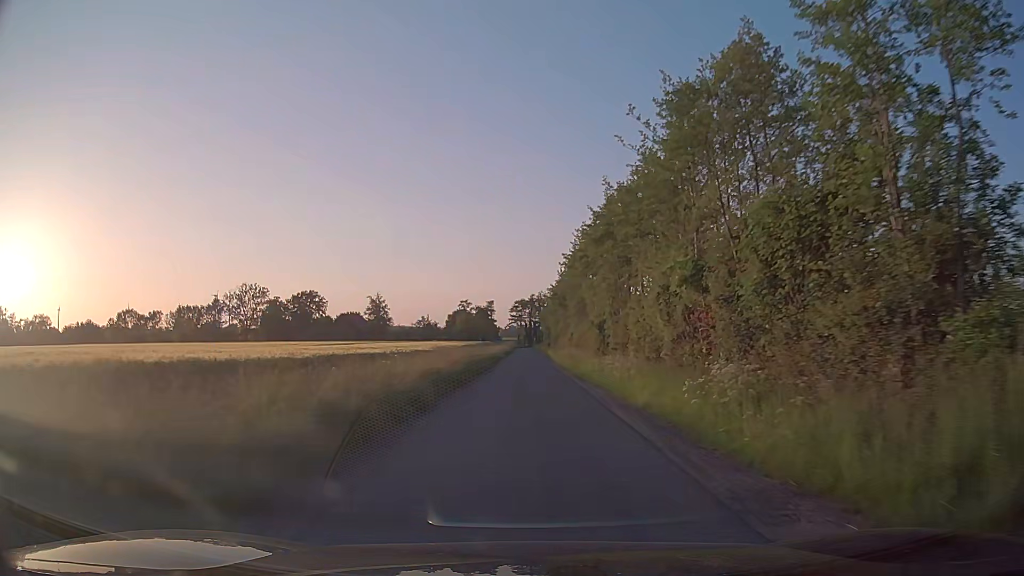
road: unclassified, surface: asphalt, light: Day
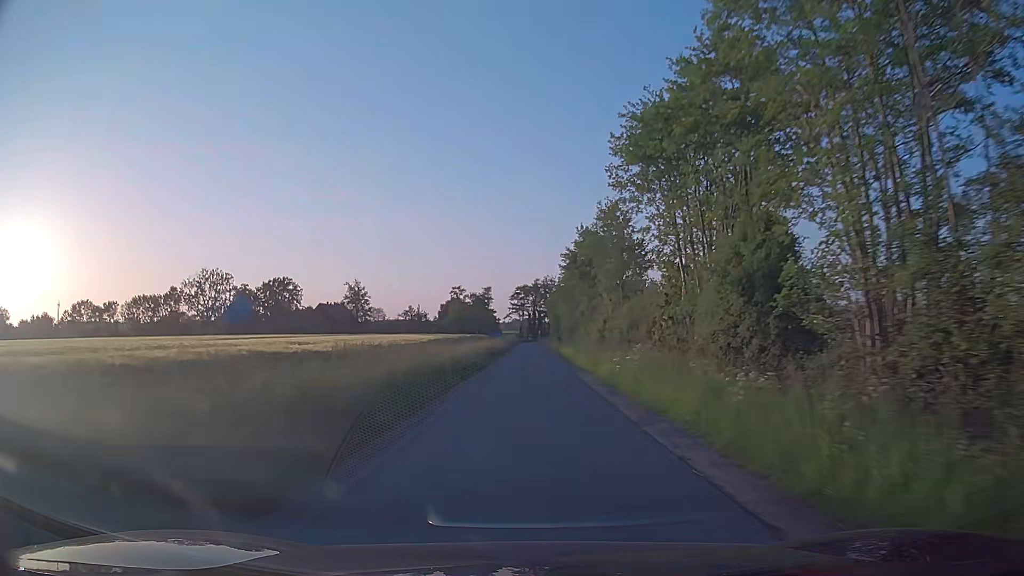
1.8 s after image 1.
(-0.1, +26.8) m; 0°
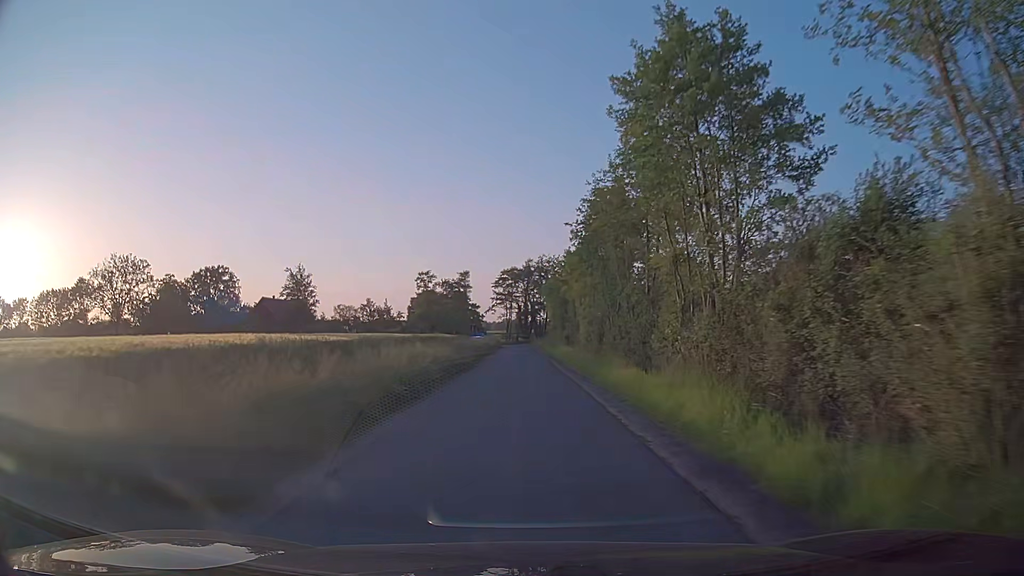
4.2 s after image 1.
(+0.3, +36.5) m; +1°
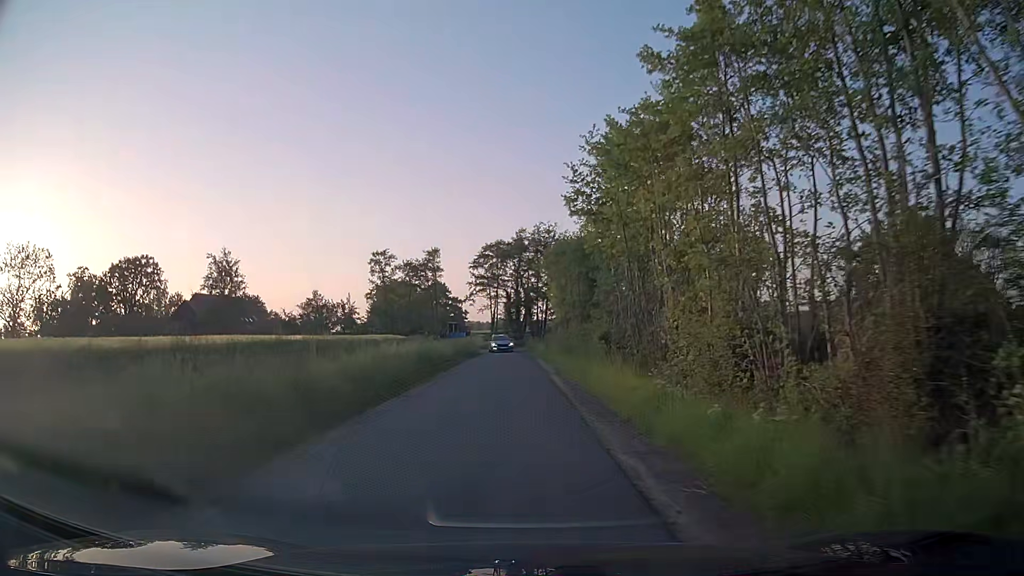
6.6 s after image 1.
(0.0, +30.5) m; 0°
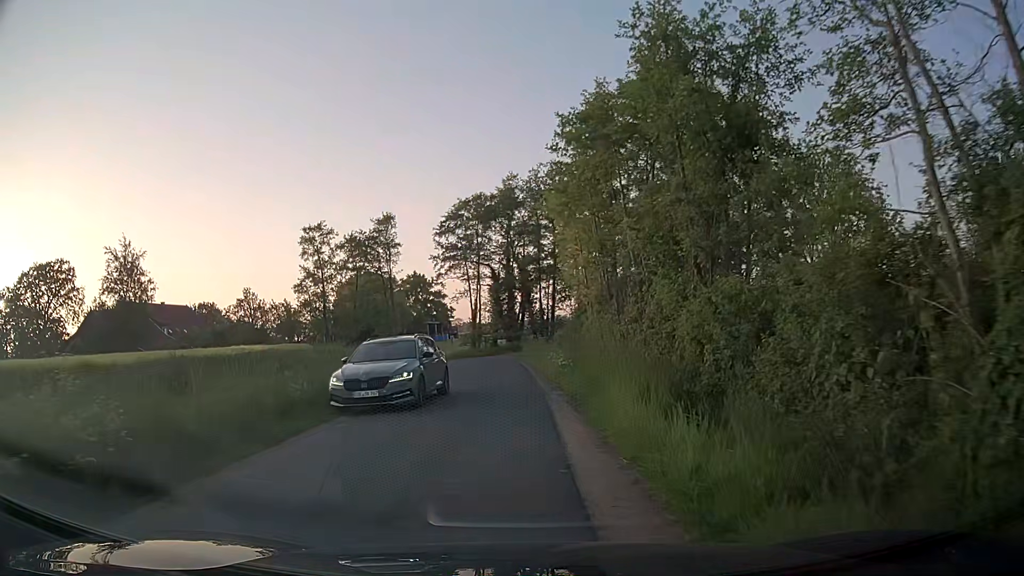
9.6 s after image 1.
(+0.2, +25.9) m; -1°
